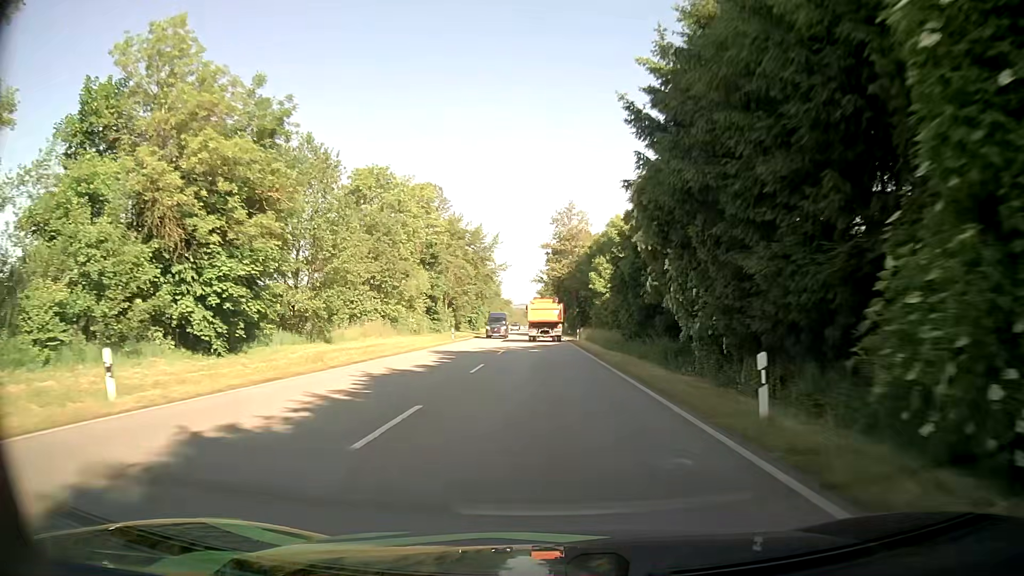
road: primary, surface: asphalt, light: Day
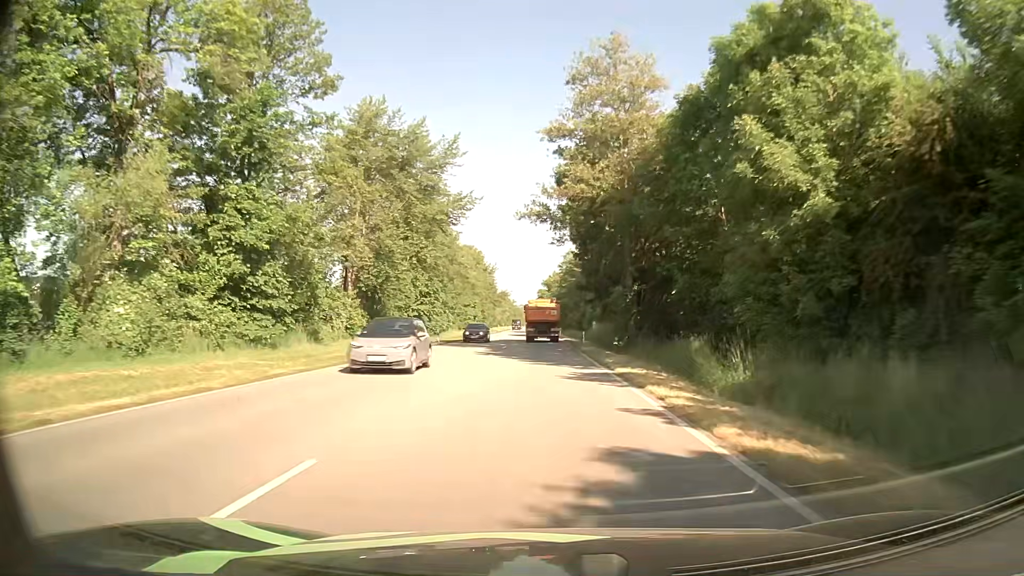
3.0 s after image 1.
(-0.3, +52.5) m; -1°
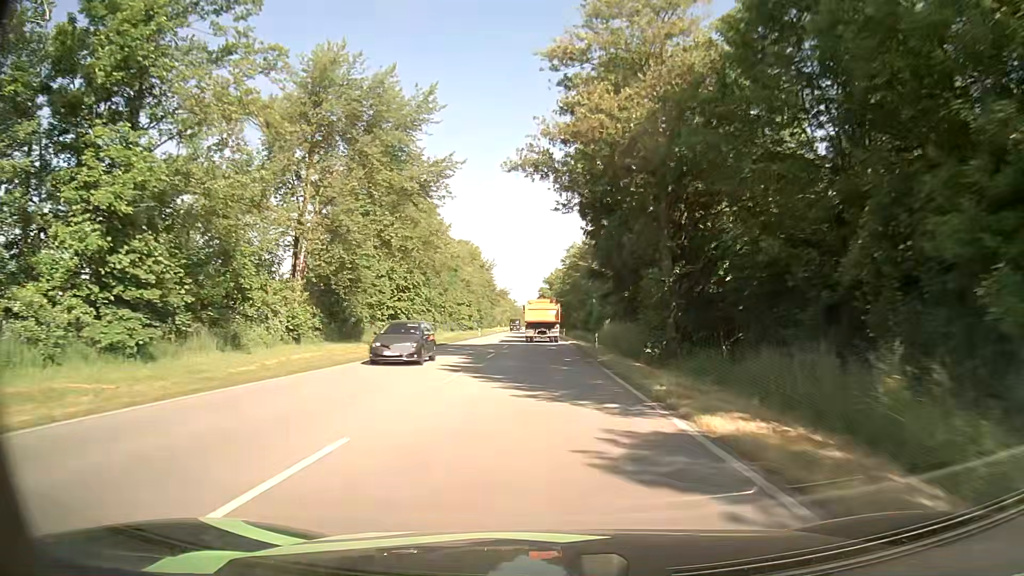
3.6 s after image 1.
(0.0, +10.8) m; 0°
